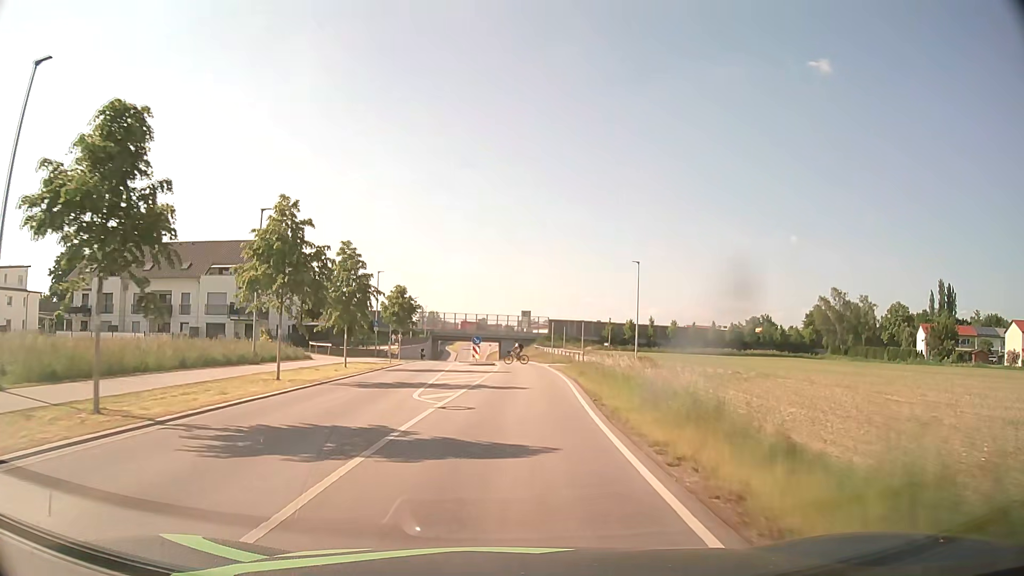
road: unclassified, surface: asphalt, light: Day
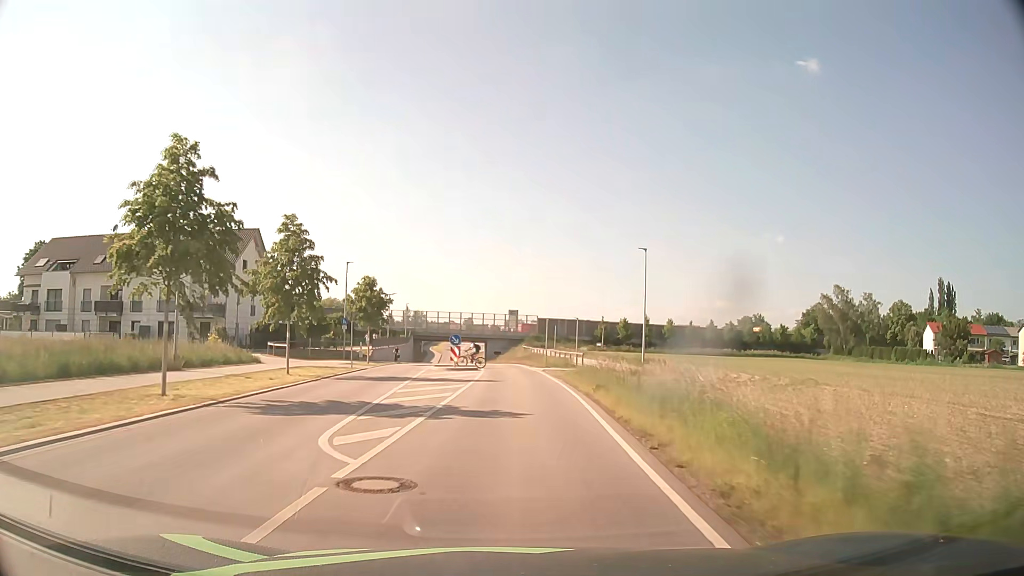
(+0.1, +7.7) m; +1°
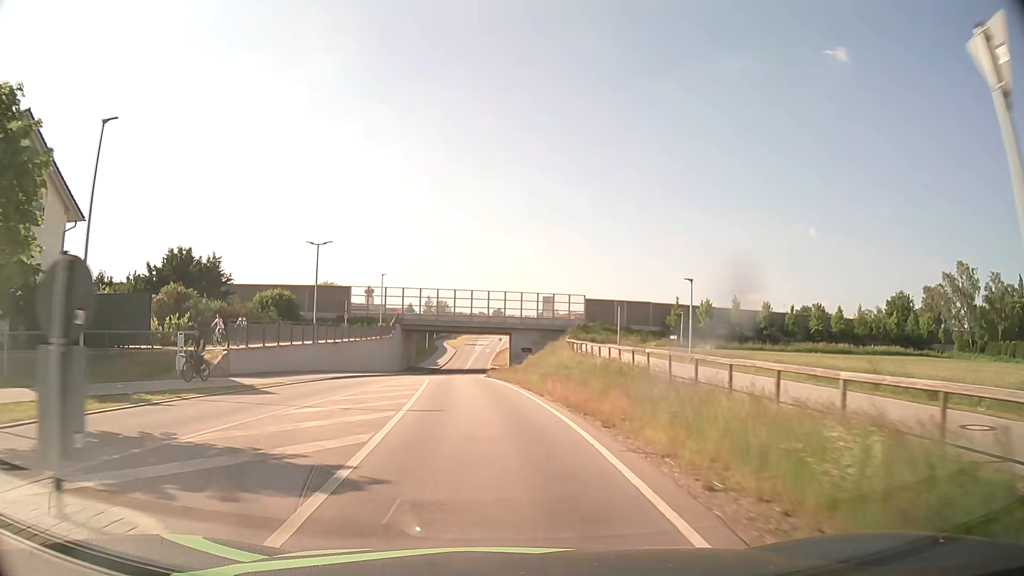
(+0.4, +38.3) m; -3°
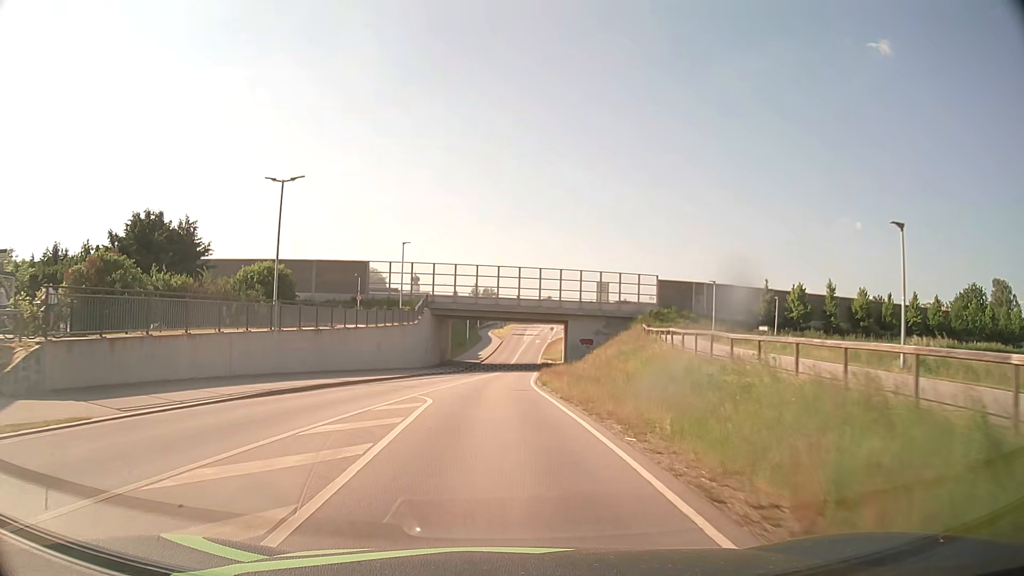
(-0.6, +15.4) m; -4°
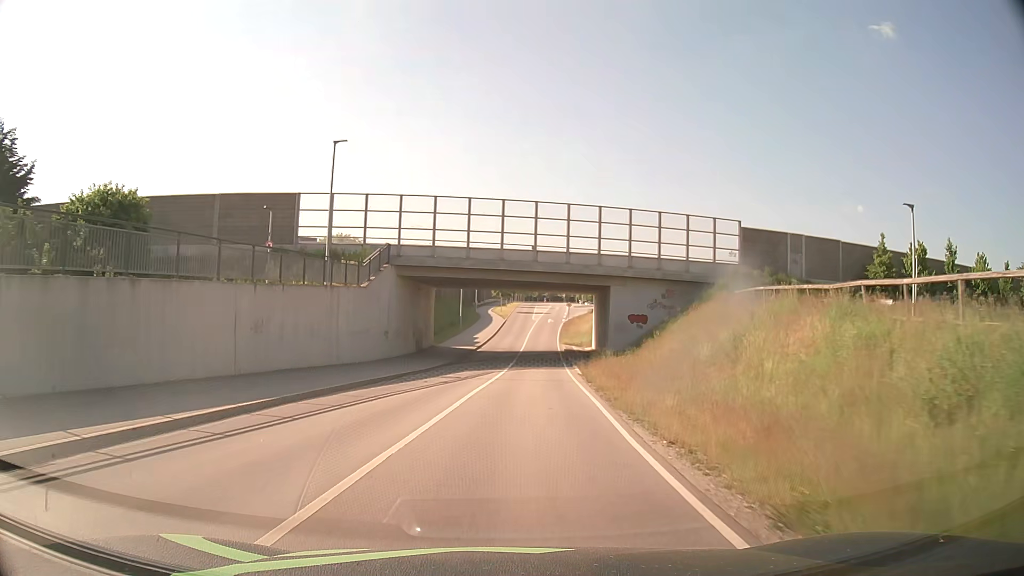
(-0.5, +23.4) m; 0°
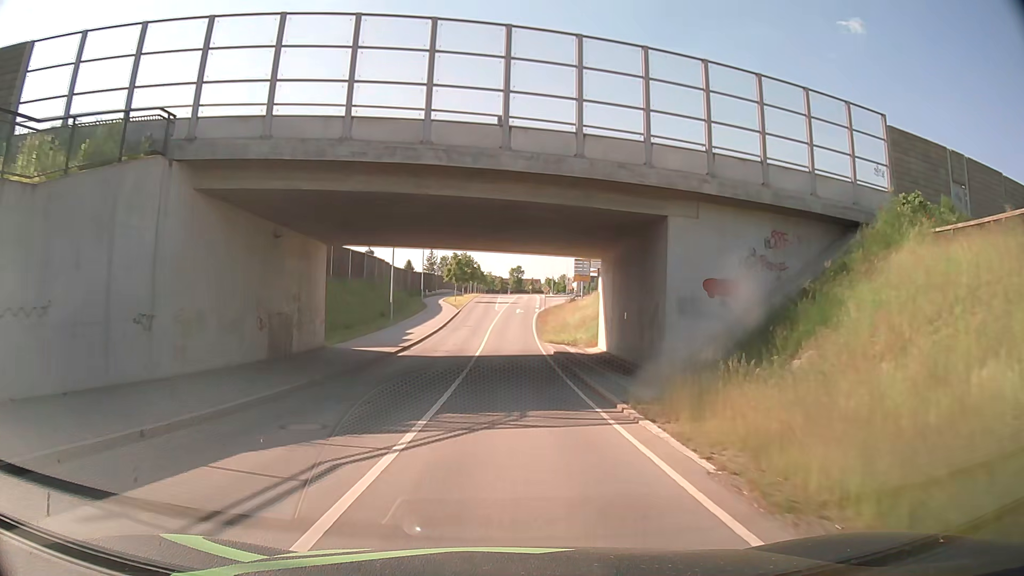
(+0.7, +23.4) m; +3°
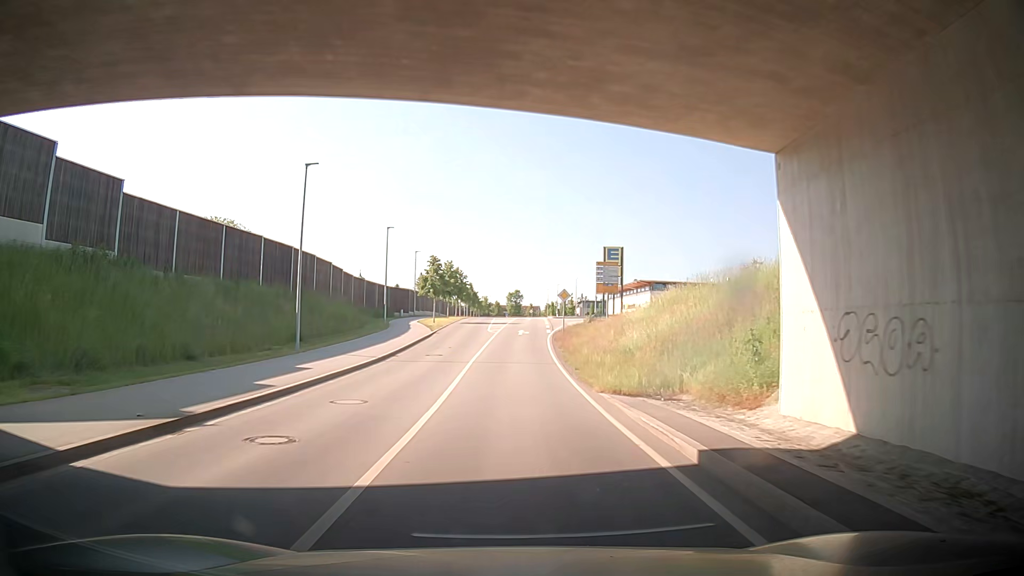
(+0.1, +22.9) m; 0°
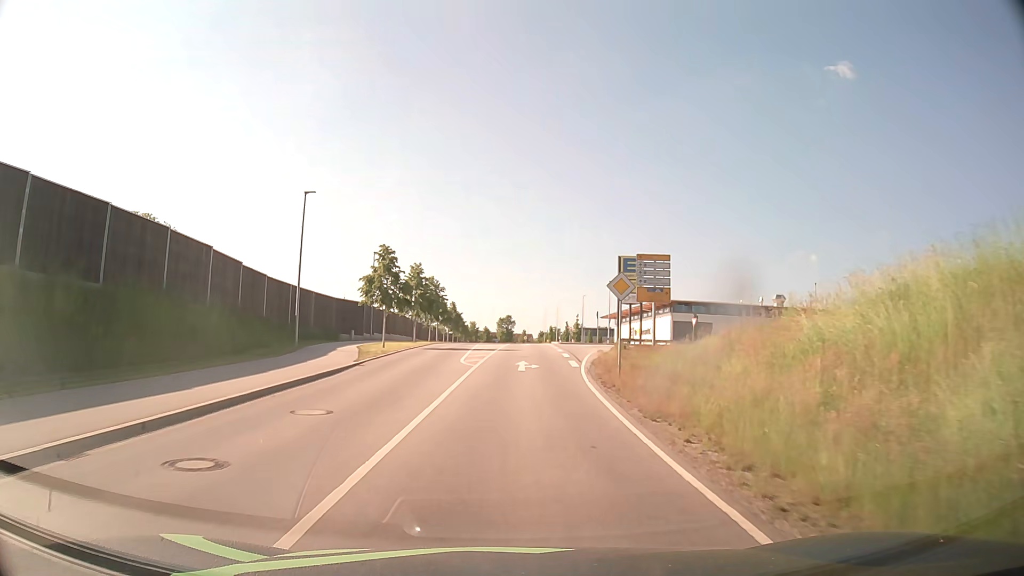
(-0.3, +22.4) m; +1°
(0, +10) (0, +20) (+1, +30) (+1, +40) (+1, +50) (+2, +60) (+2, +70) (+2, +80) (+2, +90) (+2, +100) m
